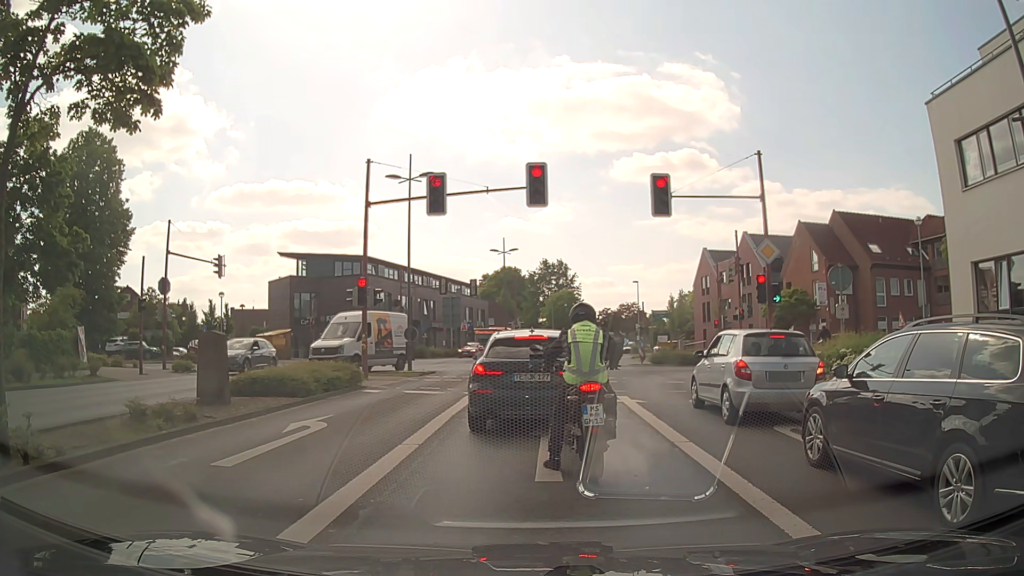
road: secondary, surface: asphalt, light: Day
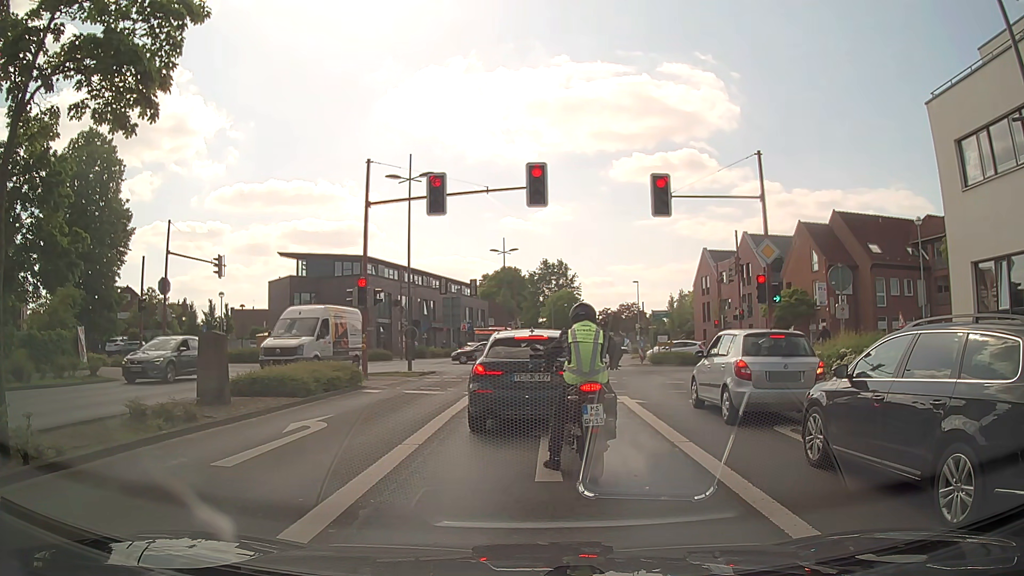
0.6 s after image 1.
(0.0, 0.0) m; 0°
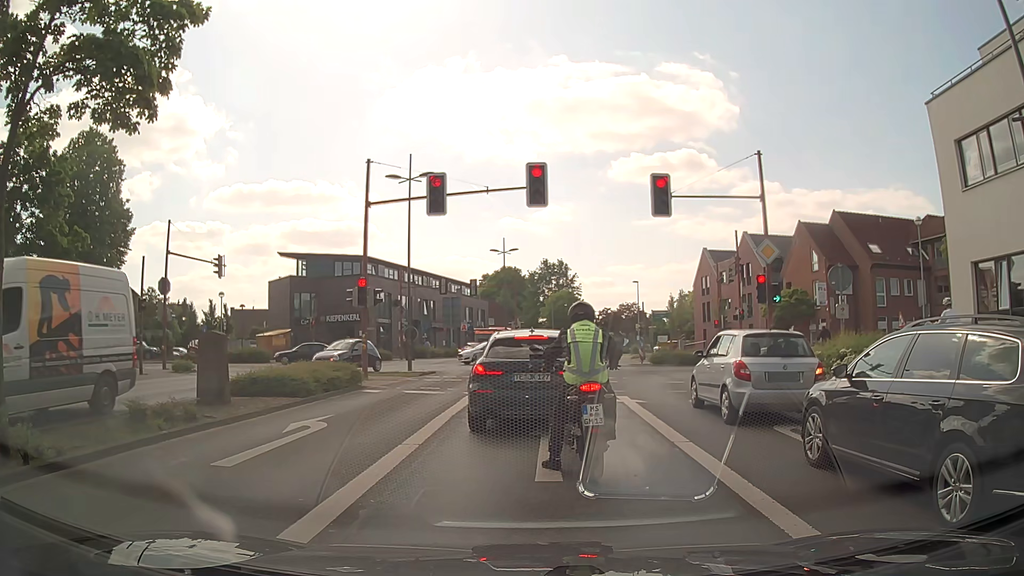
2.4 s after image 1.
(0.0, 0.0) m; 0°
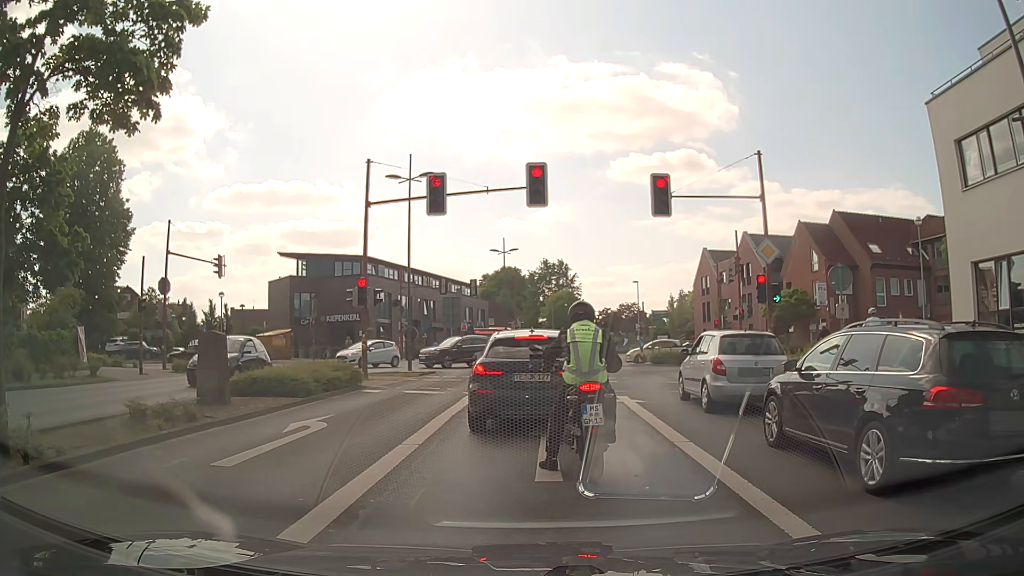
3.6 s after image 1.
(0.0, 0.0) m; 0°
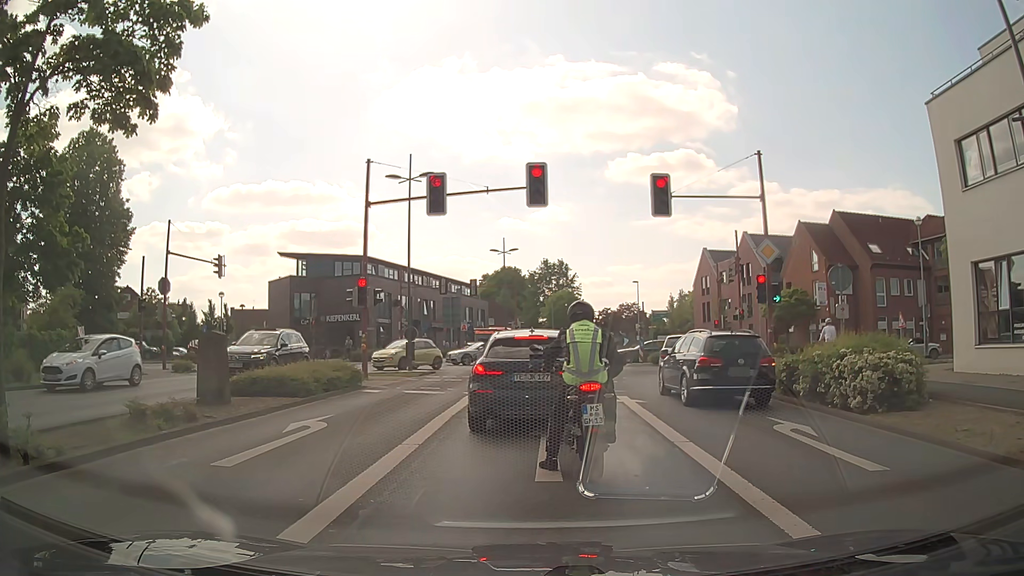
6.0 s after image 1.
(0.0, 0.0) m; 0°
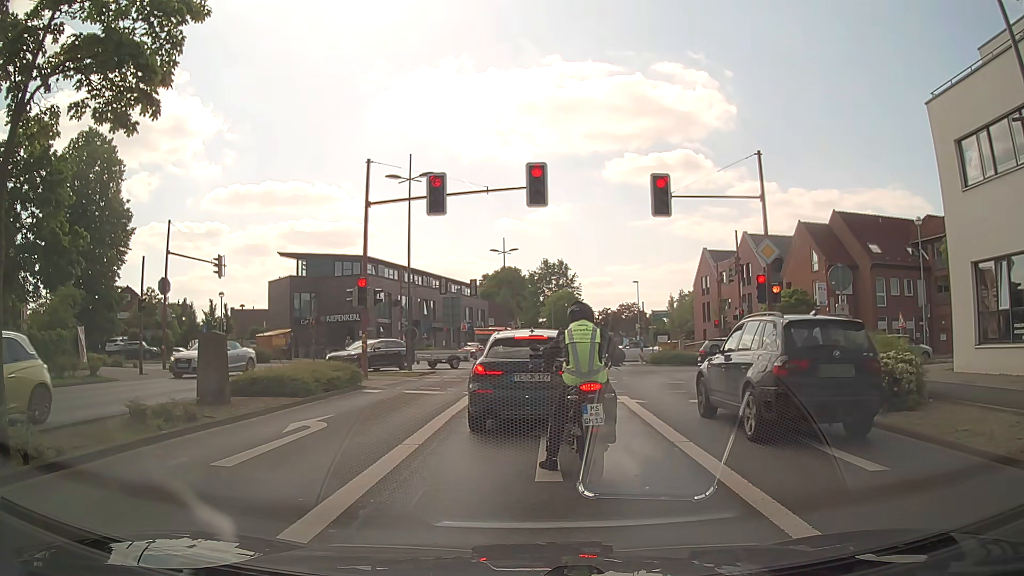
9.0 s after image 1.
(0.0, 0.0) m; 0°
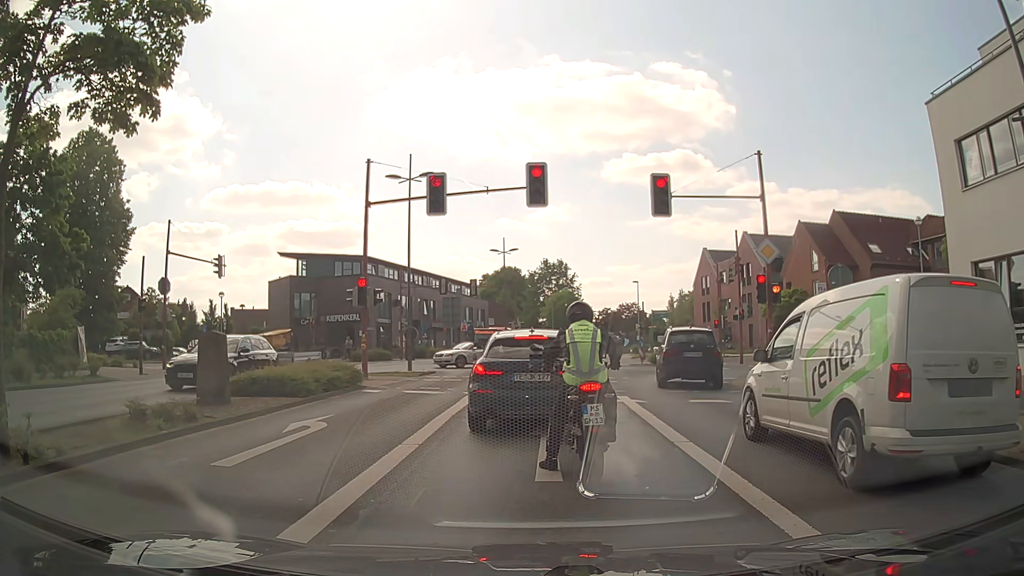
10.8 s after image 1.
(0.0, 0.0) m; 0°
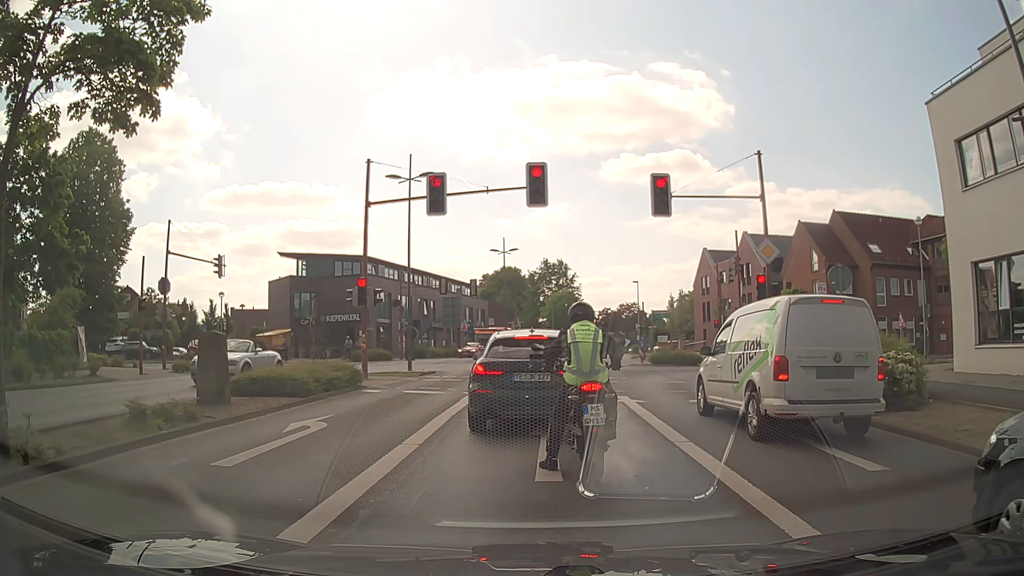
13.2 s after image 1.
(0.0, 0.0) m; 0°
(0, +10) (+1, +20) (+1, +30) (+2, +40) (+3, +50) (+4, +60) (+6, +70) (+8, +80) (+9, +89) (+11, +99) m
